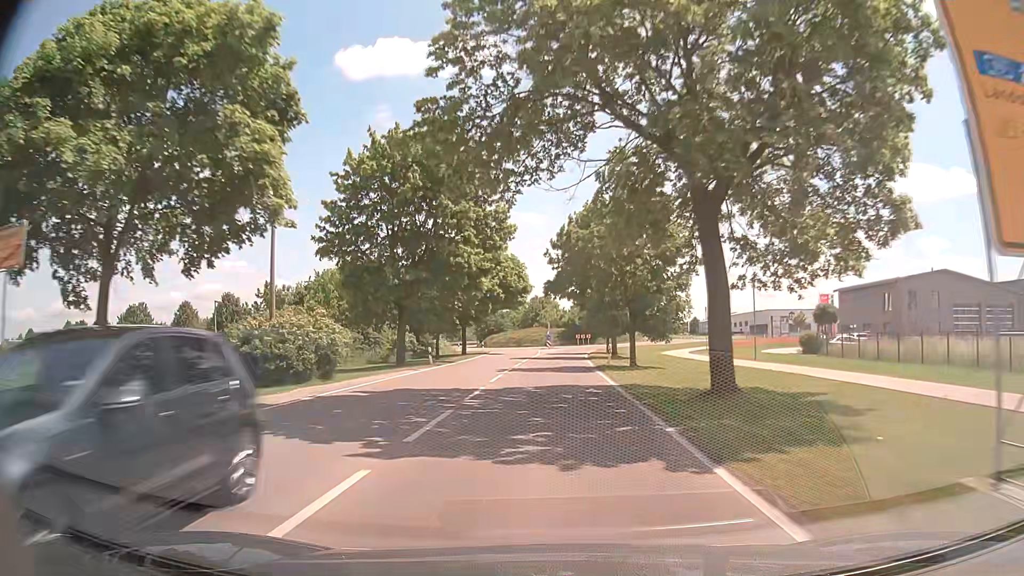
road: tertiary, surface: asphalt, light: Day
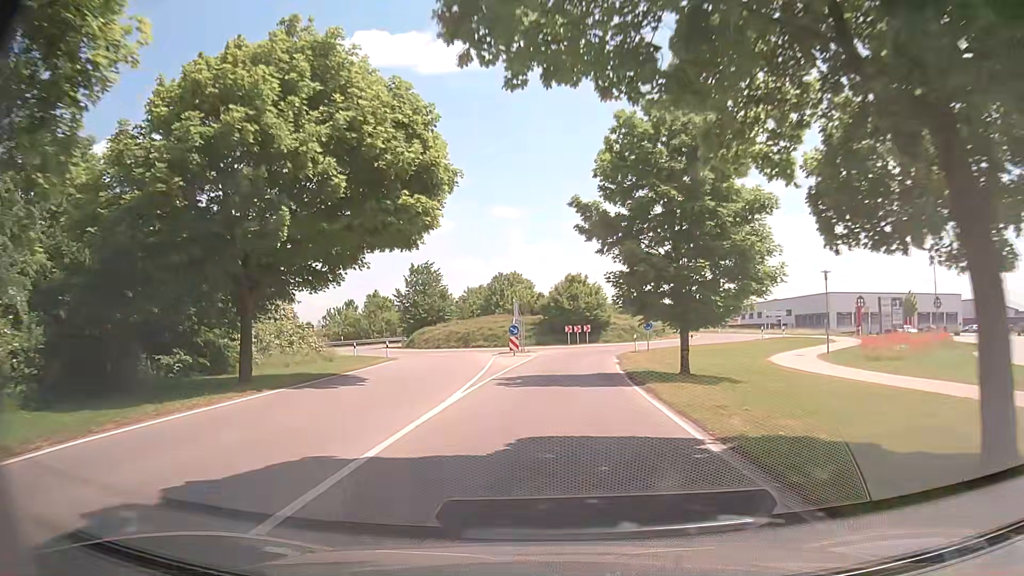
(+0.5, +41.6) m; +2°
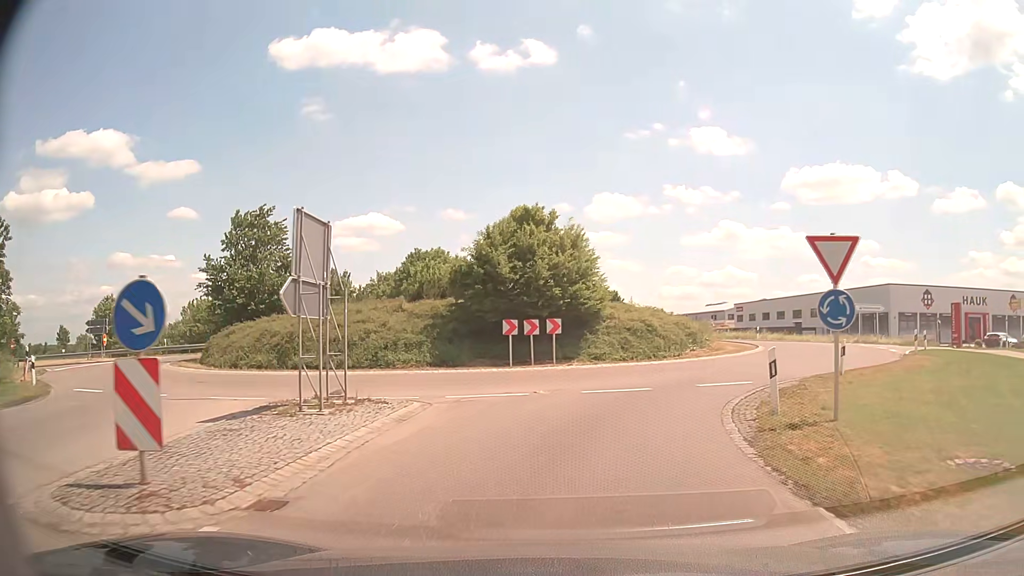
(+1.0, +31.2) m; +4°
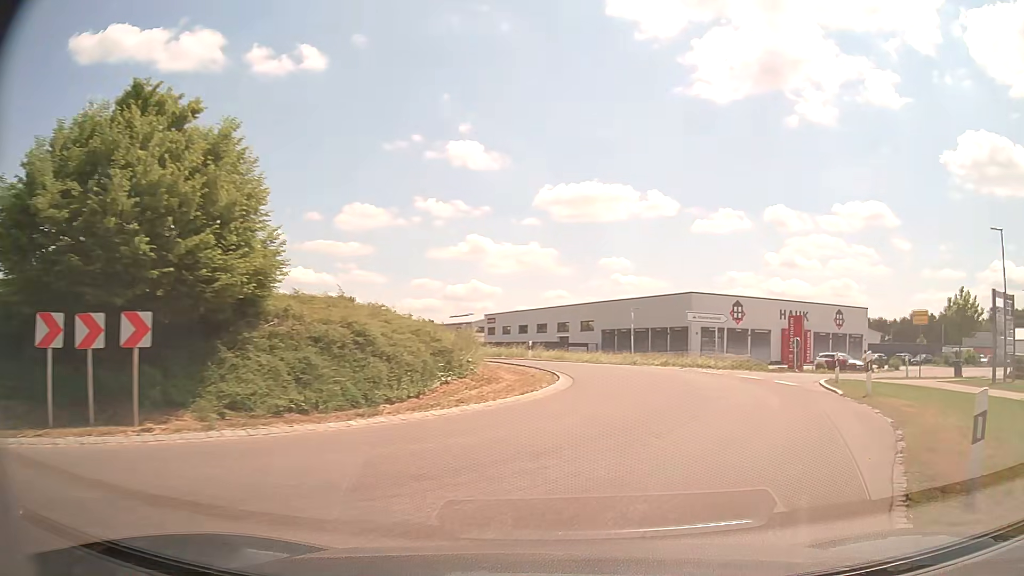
(+2.0, +13.6) m; +22°
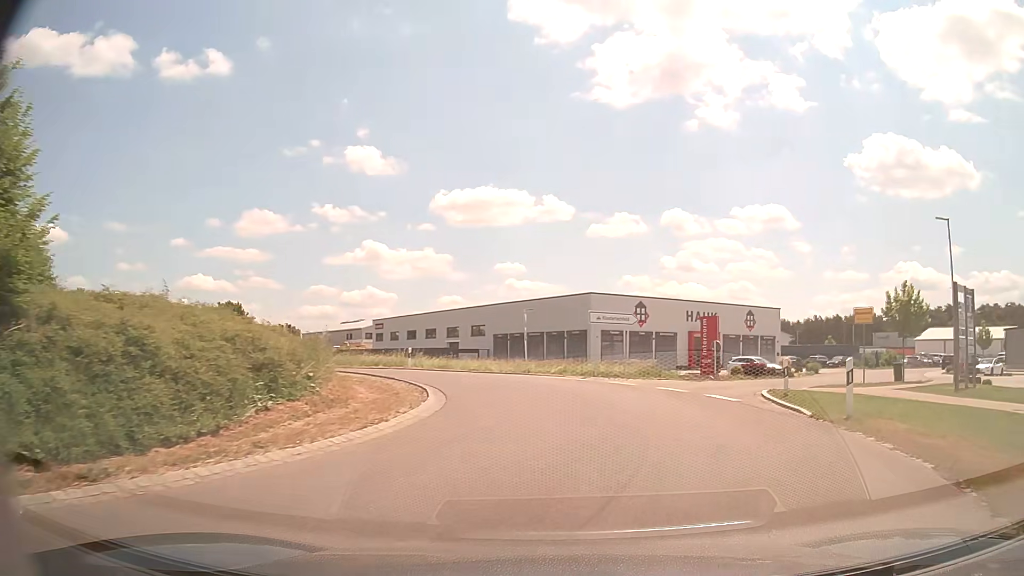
(+0.4, +4.5) m; +9°
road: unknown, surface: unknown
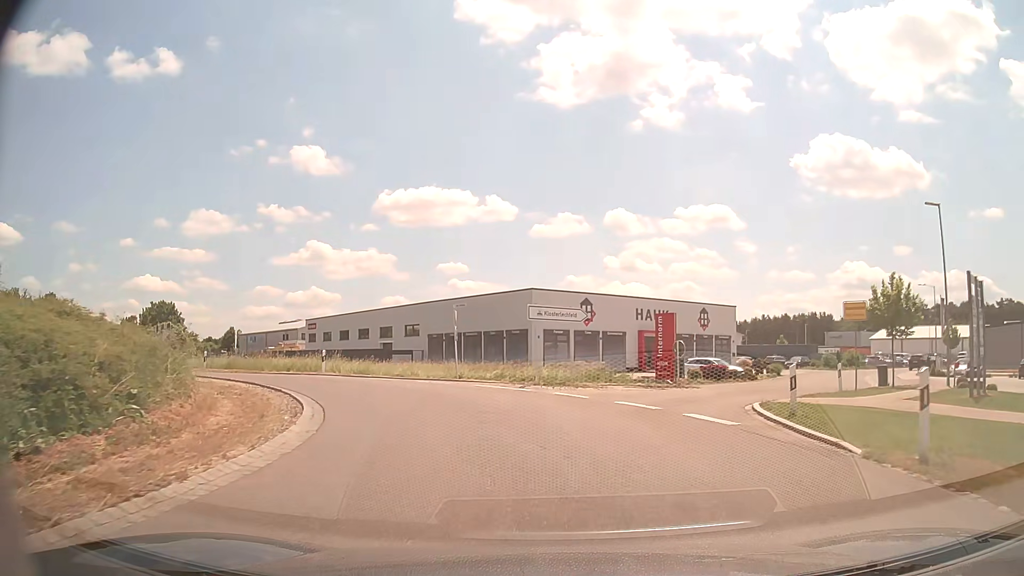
(+0.2, +4.5) m; +4°
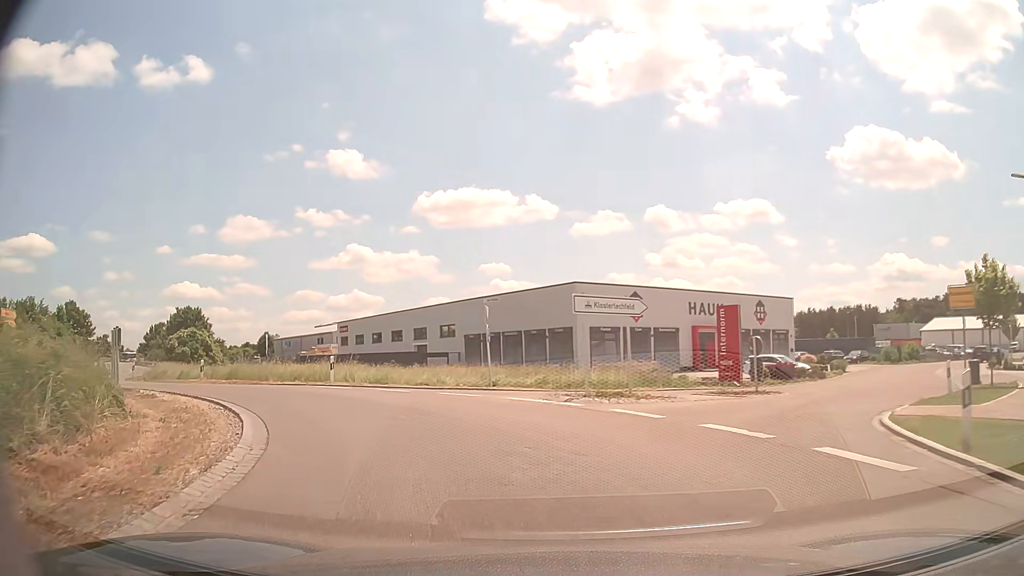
(-0.1, +4.5) m; -3°
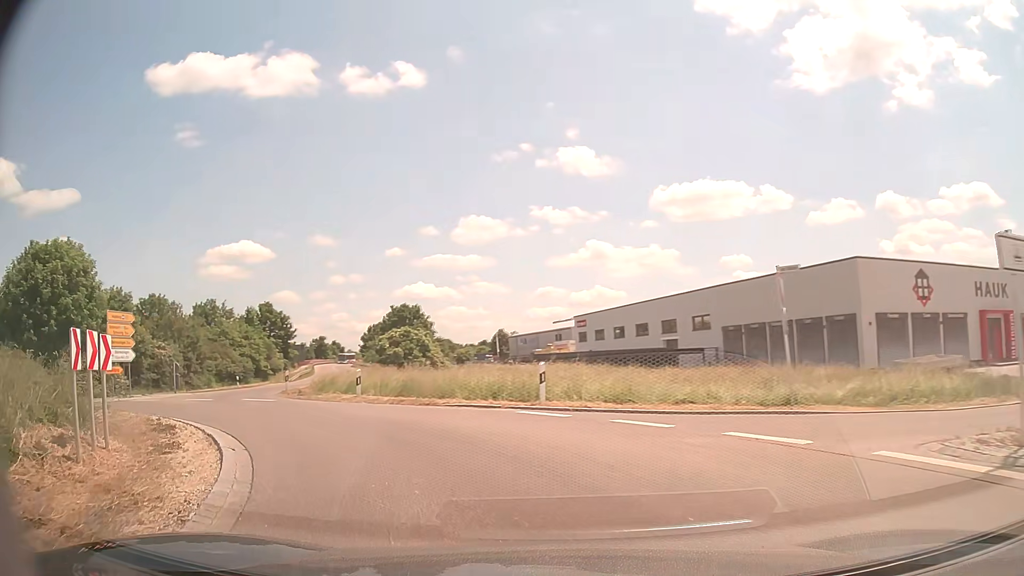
(-1.5, +8.7) m; -21°
(-2, +10) (-7, +18) (-12, +27) (-15, +37) (-17, +46) (-19, +56) (-21, +66) (-23, +76) (-25, +85) (-28, +95) m
